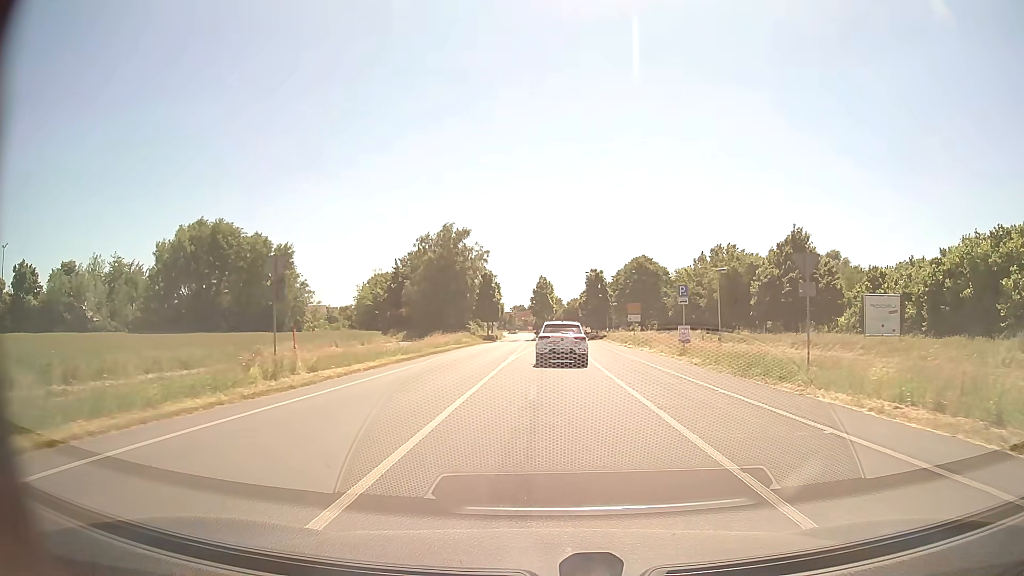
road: tertiary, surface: asphalt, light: Day
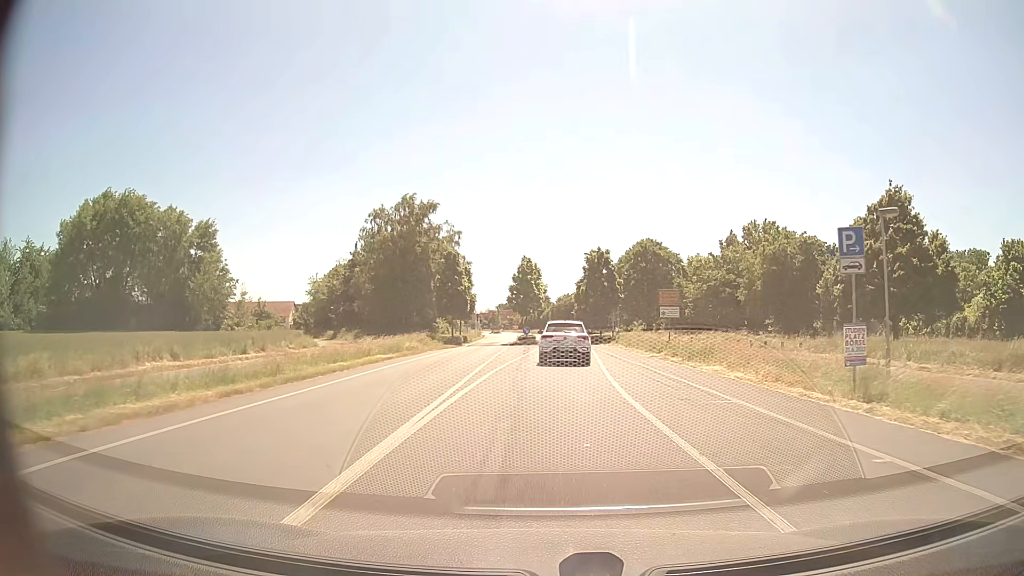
(+0.2, +19.3) m; +1°
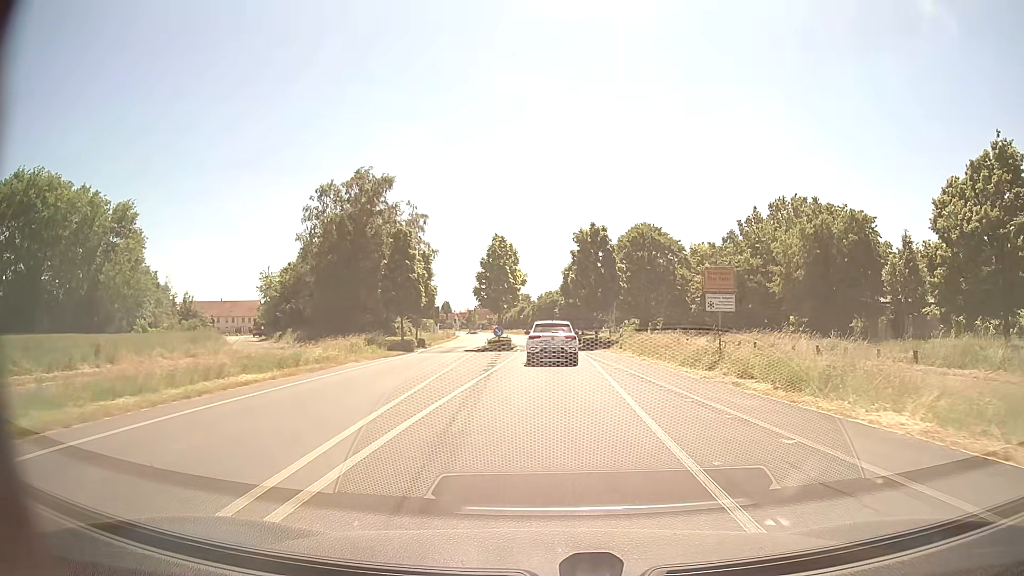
(+0.1, +12.7) m; +1°
(0, +10) (0, +20) (0, +30) (0, +40) (0, +50) (-1, +60) (-1, +70) (-2, +80) (-3, +90) (-4, +100) m
